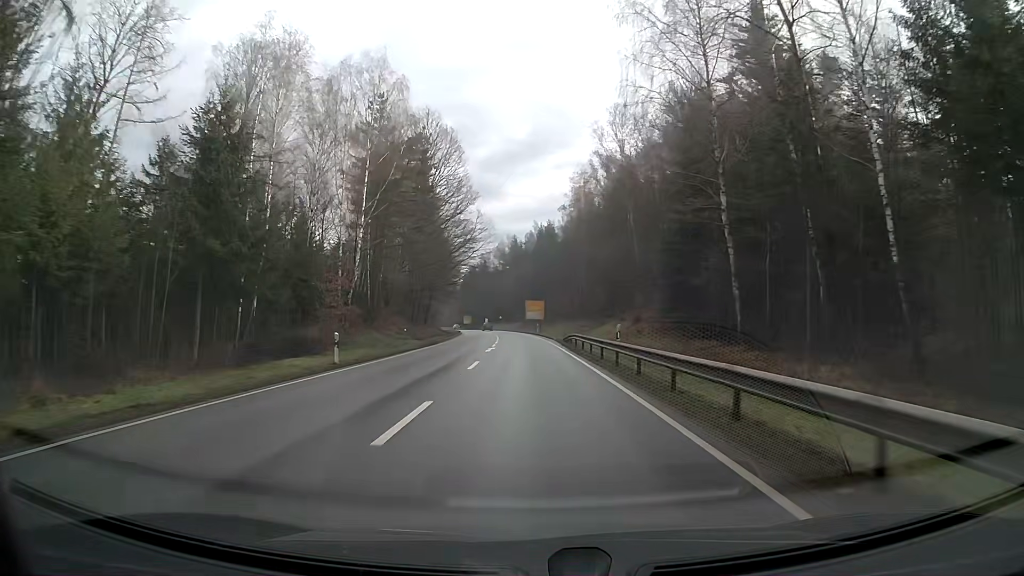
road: primary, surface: asphalt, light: Day
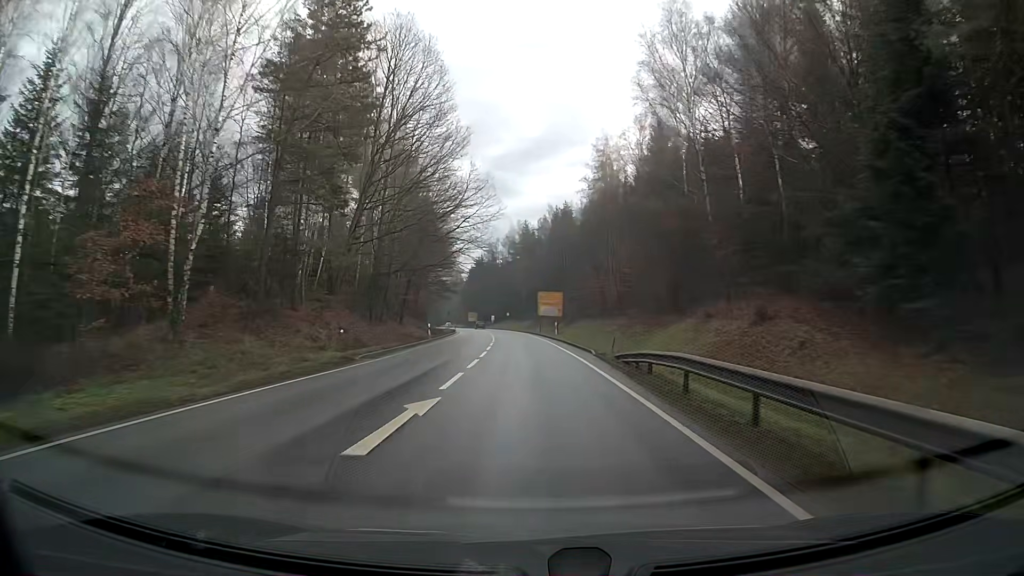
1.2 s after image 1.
(-0.2, +24.8) m; -1°
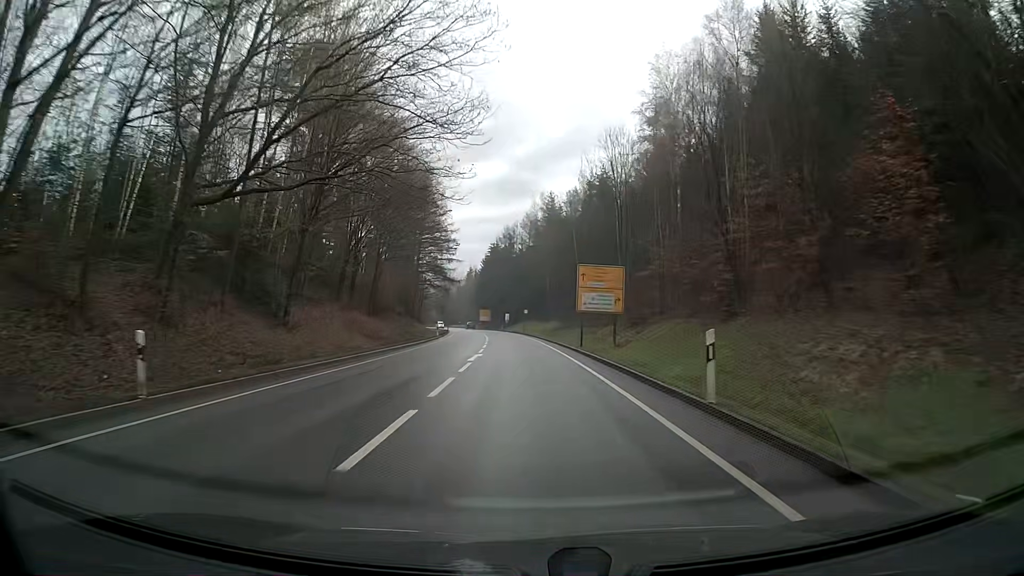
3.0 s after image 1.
(-0.7, +37.2) m; -2°
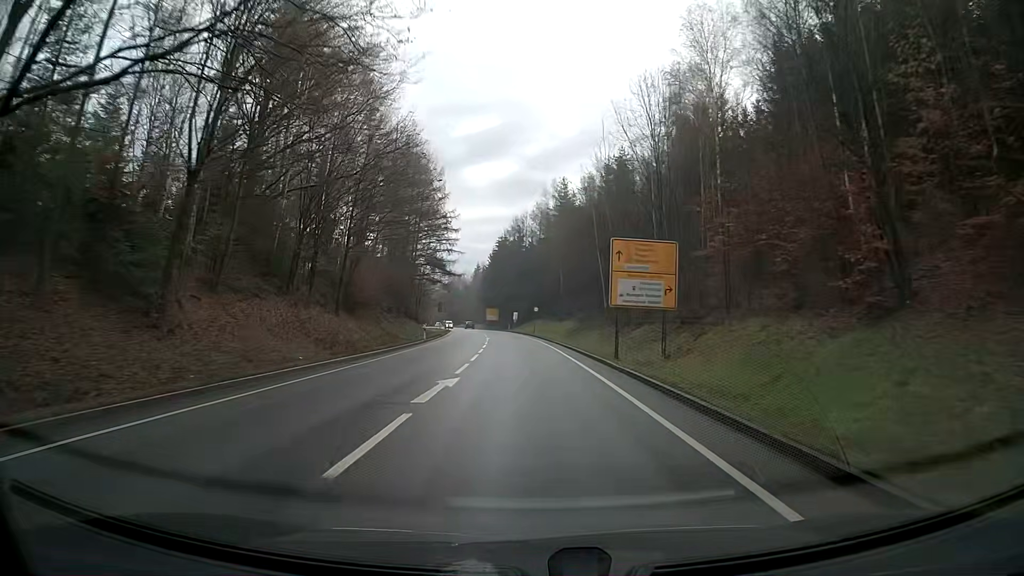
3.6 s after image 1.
(-0.1, +12.4) m; -1°
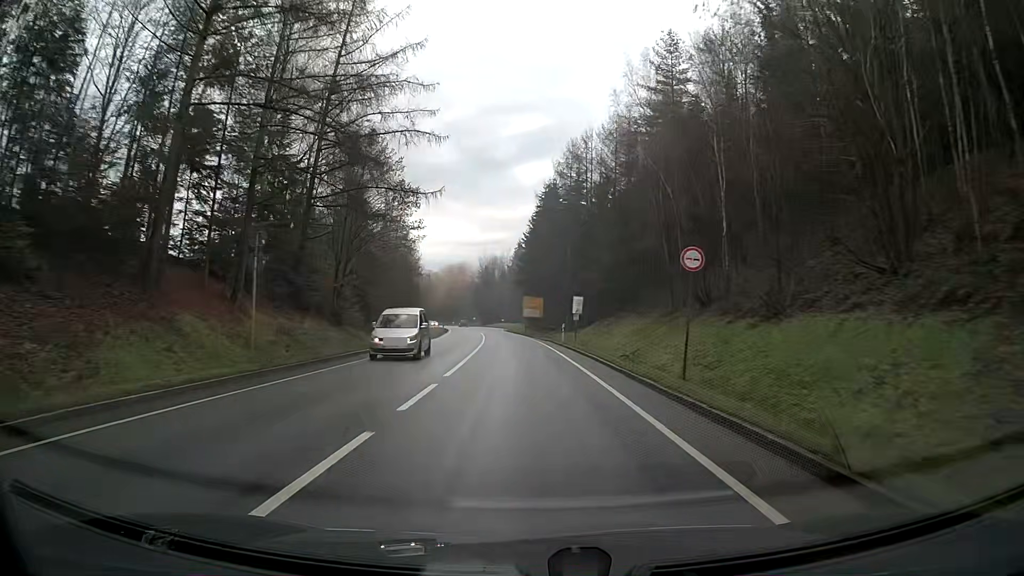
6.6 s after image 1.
(-2.2, +61.9) m; -4°
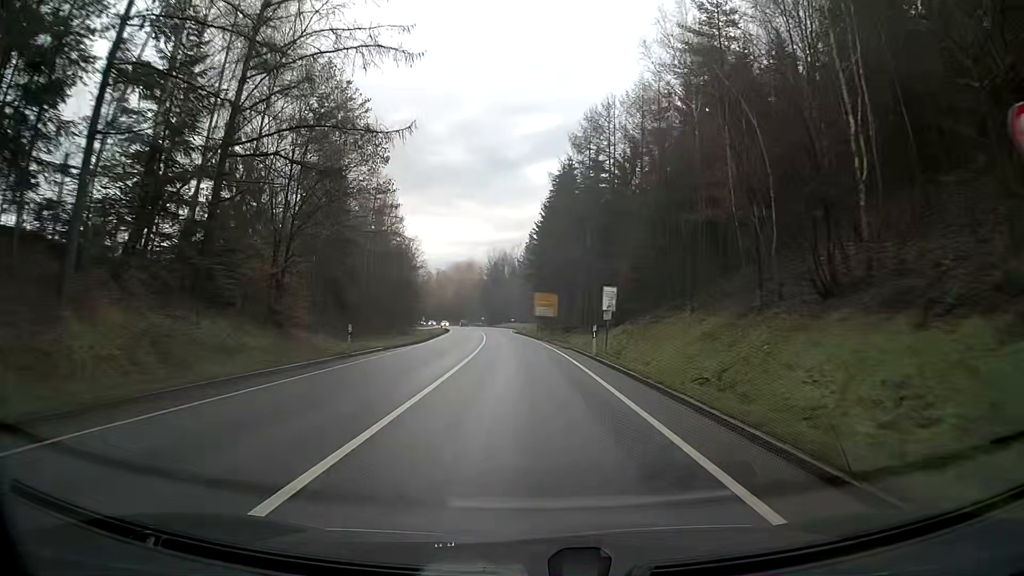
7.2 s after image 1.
(-0.1, +12.4) m; -1°
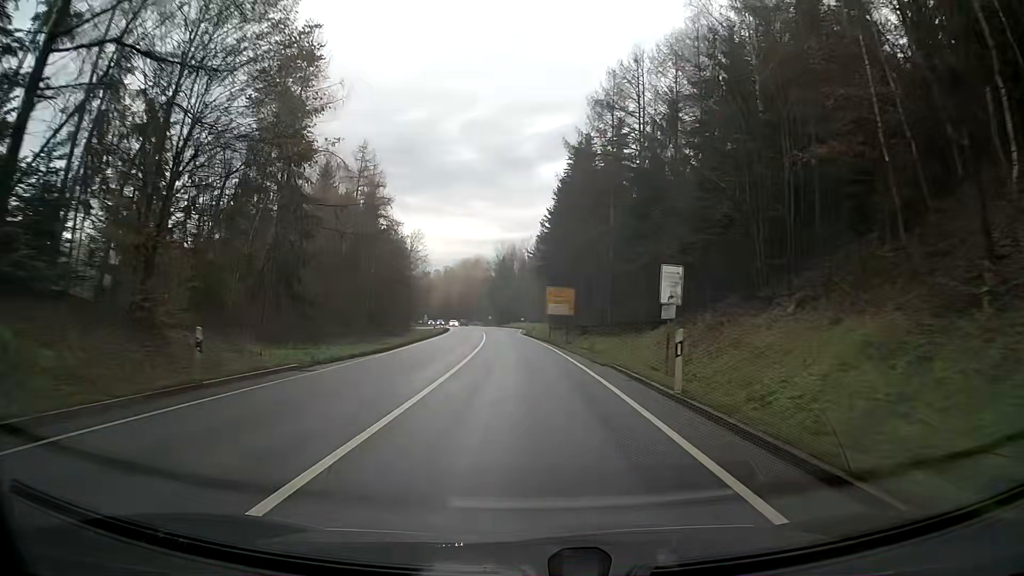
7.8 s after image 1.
(-0.1, +12.4) m; -1°
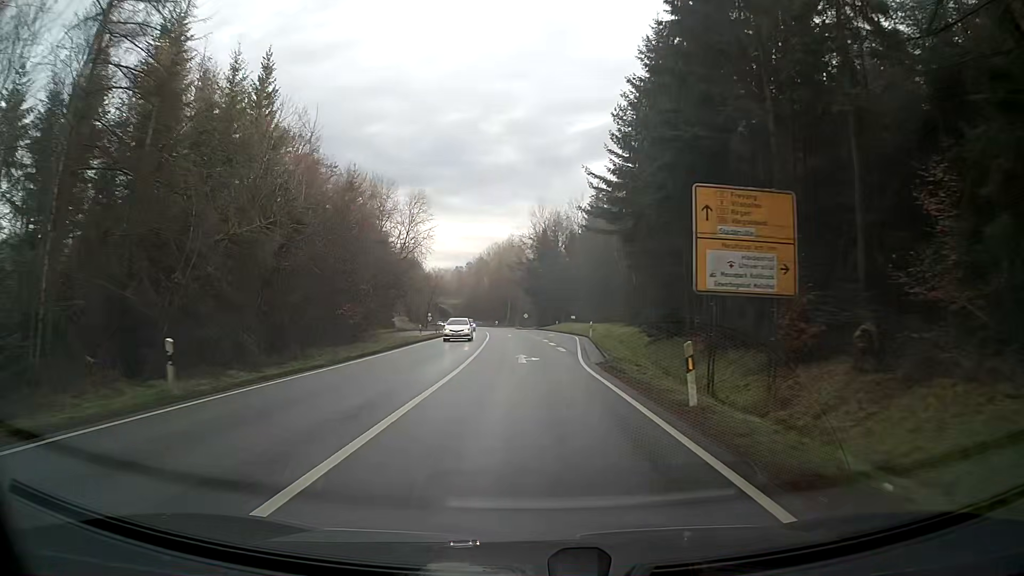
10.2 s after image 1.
(-1.8, +49.5) m; -4°
